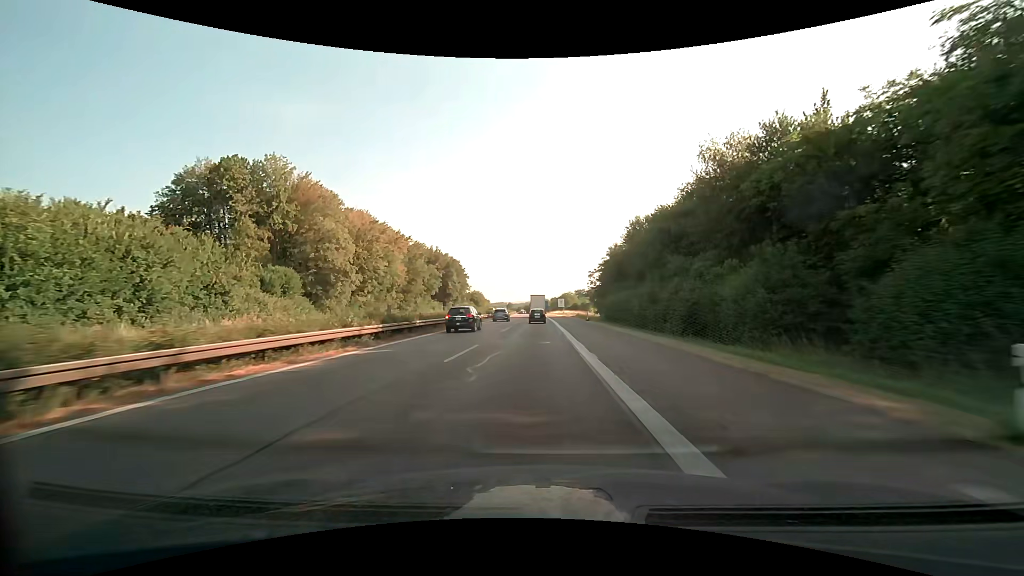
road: motorway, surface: asphalt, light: Day
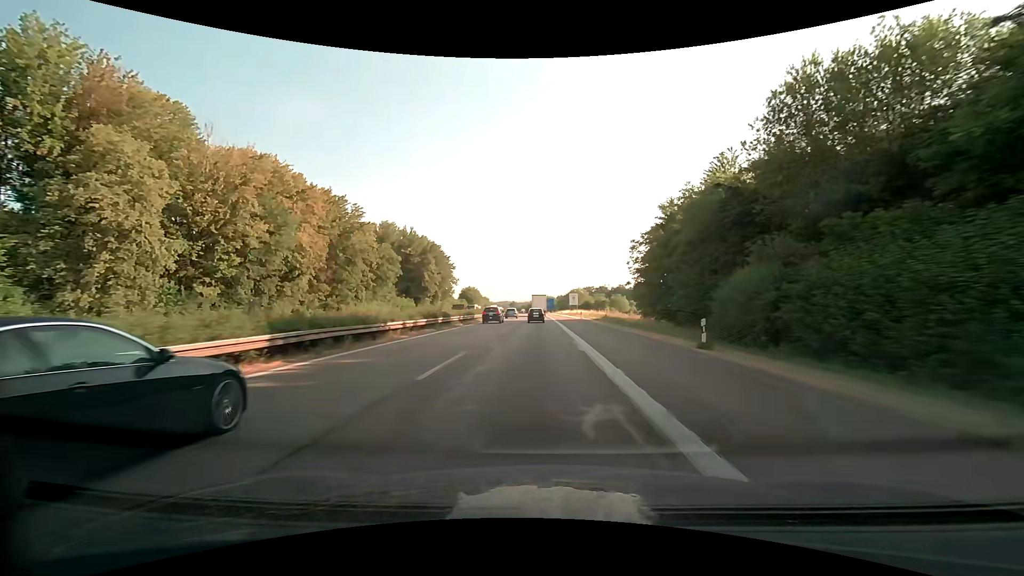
(-0.4, +39.2) m; -1°
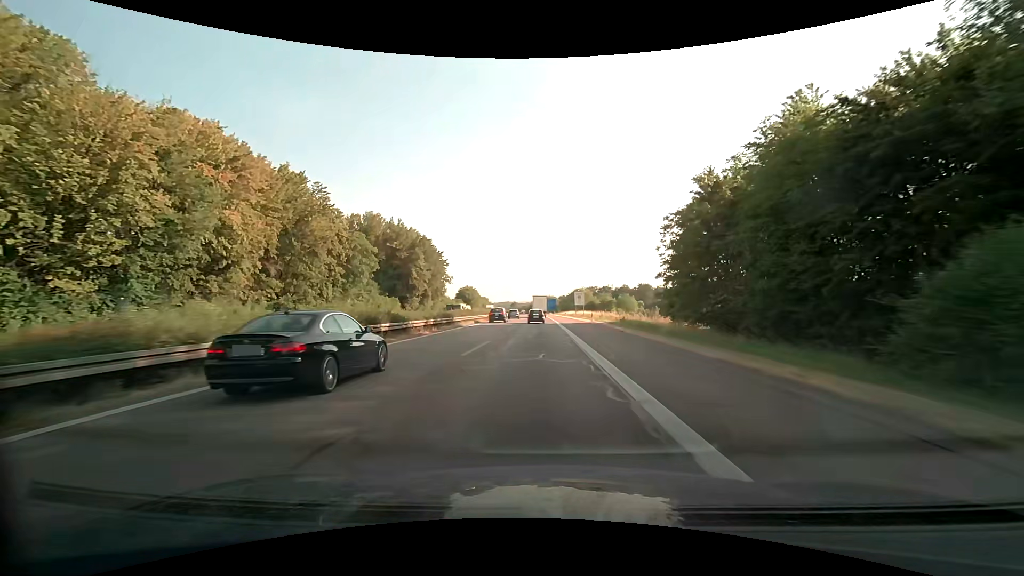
(0.0, +13.0) m; 0°
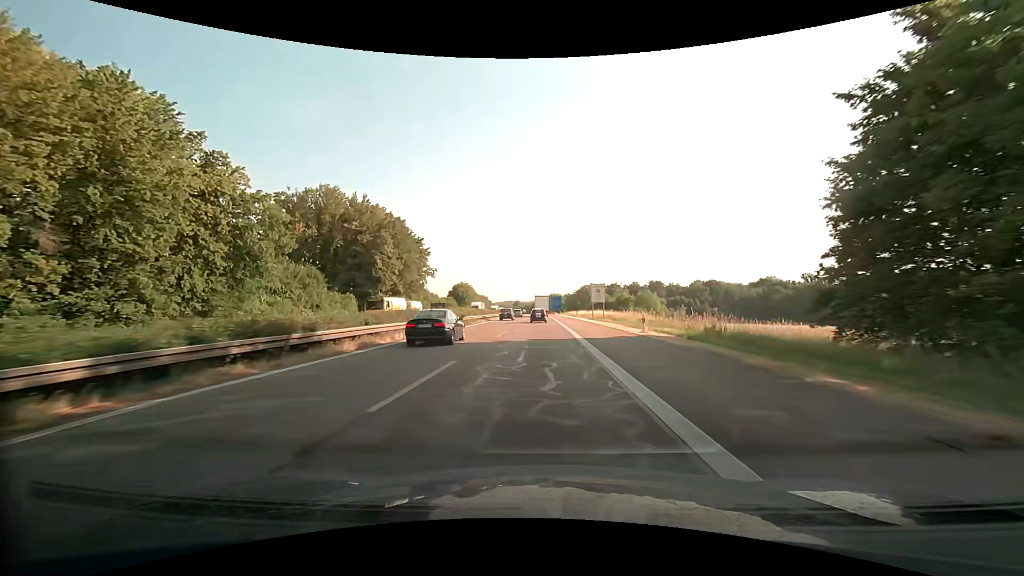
(-0.1, +26.0) m; 0°
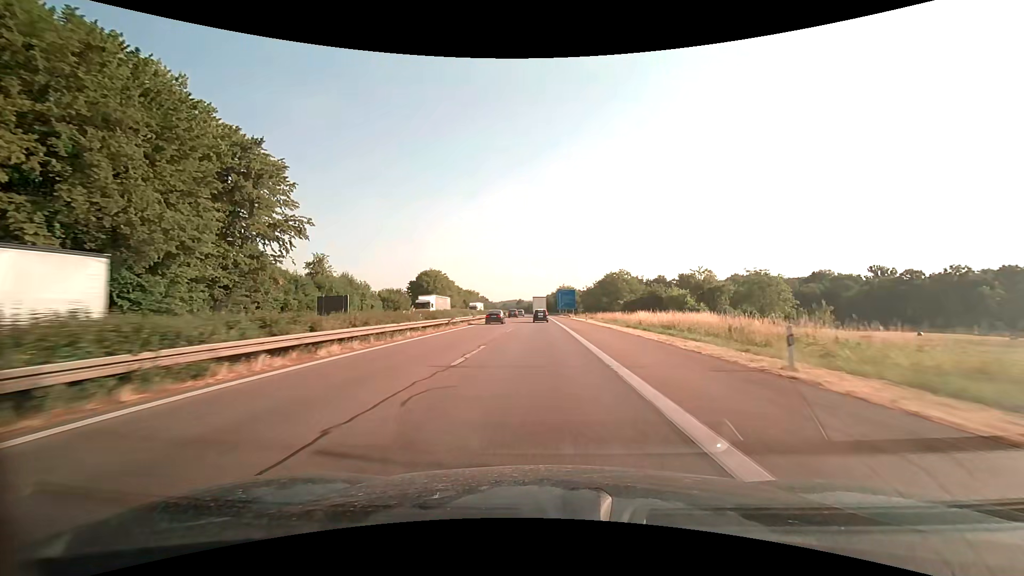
(-0.3, +66.0) m; -1°
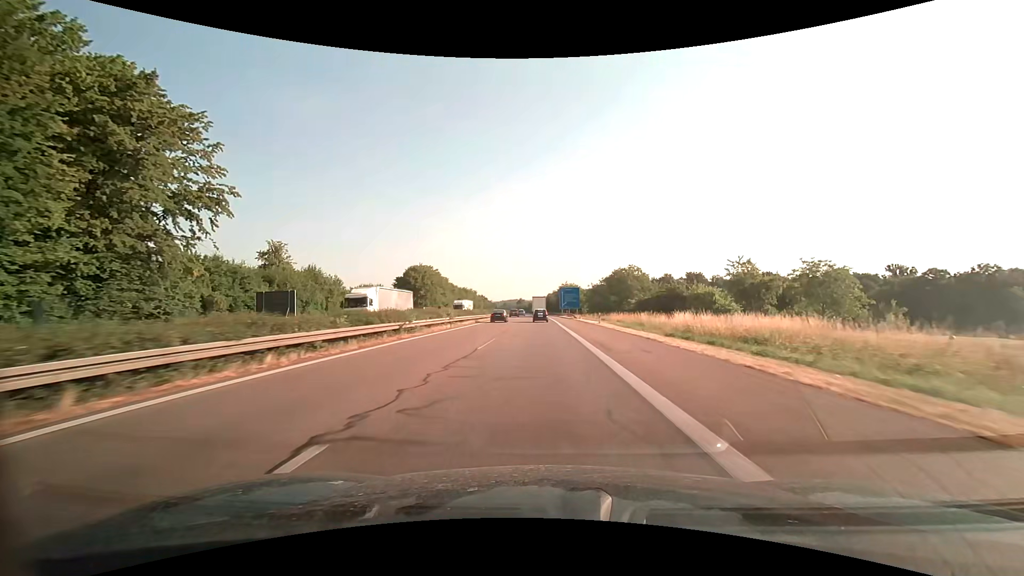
(0.0, +13.5) m; 0°
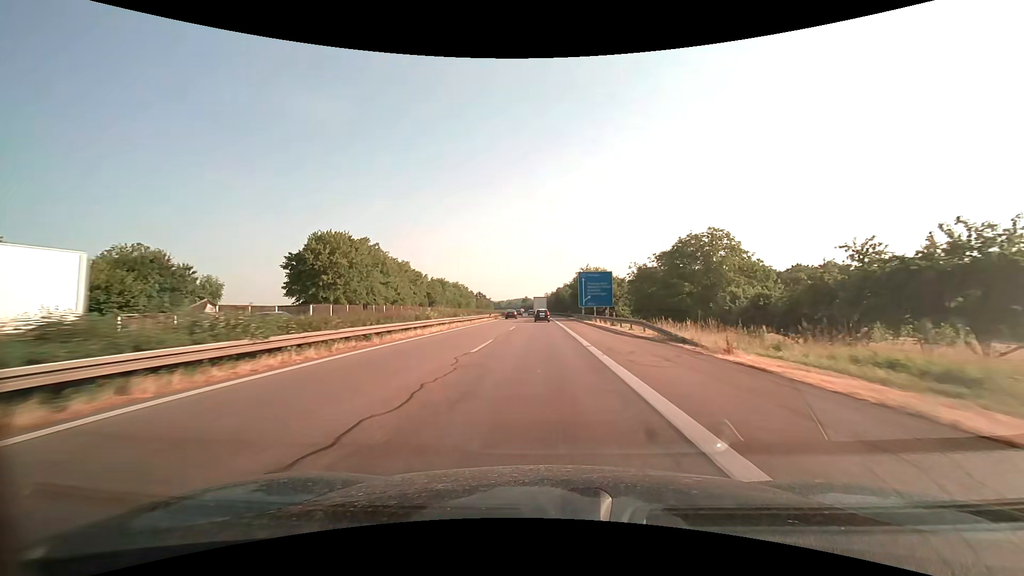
(-0.3, +54.7) m; -1°
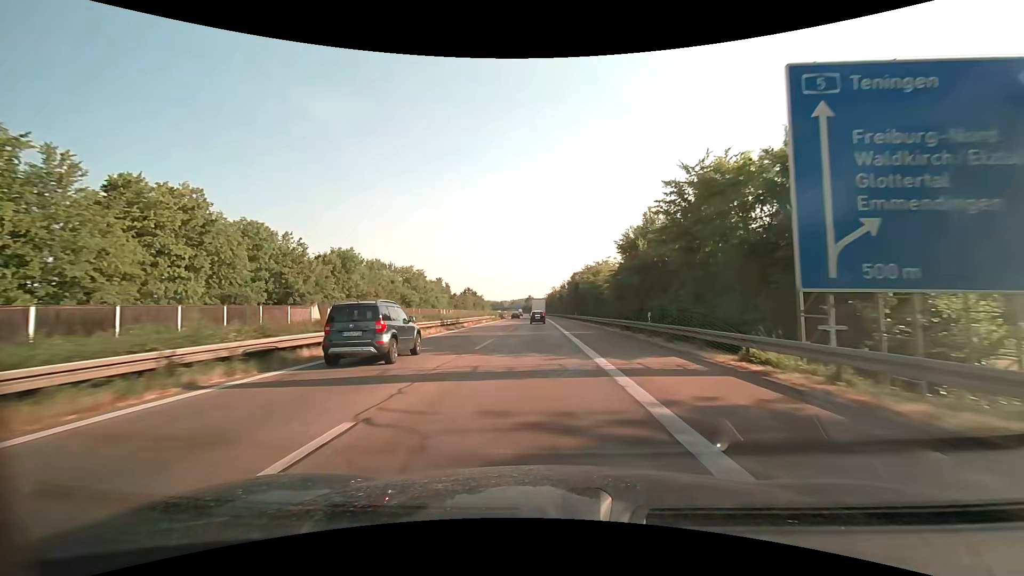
(-0.3, +69.9) m; -1°
(0, +10) (0, +20) (0, +30) (0, +40) (0, +50) (0, +60) (-1, +70) (-1, +80) (-1, +90) (-1, +100) m
